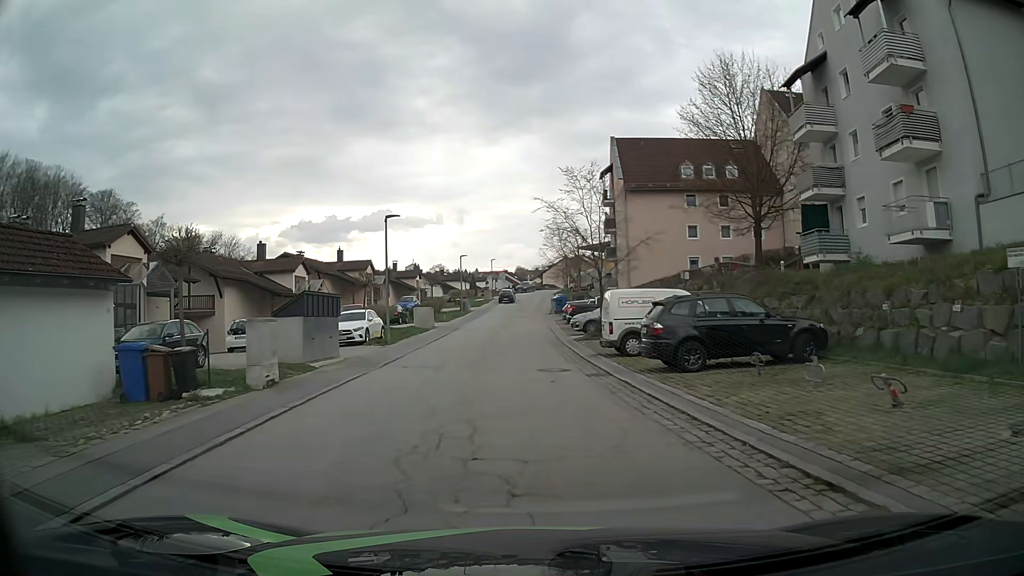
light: Day
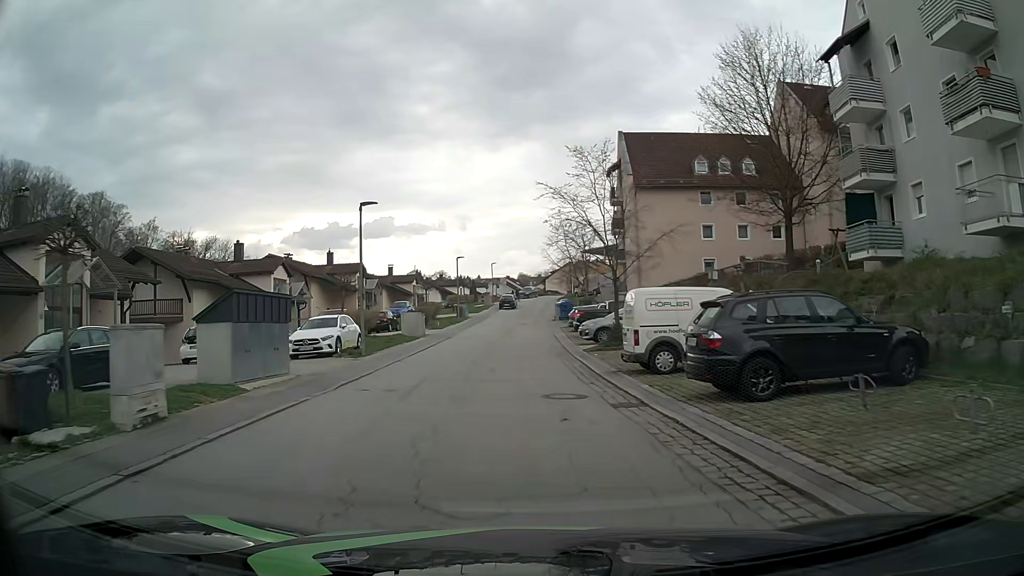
(-0.1, +4.5) m; -1°
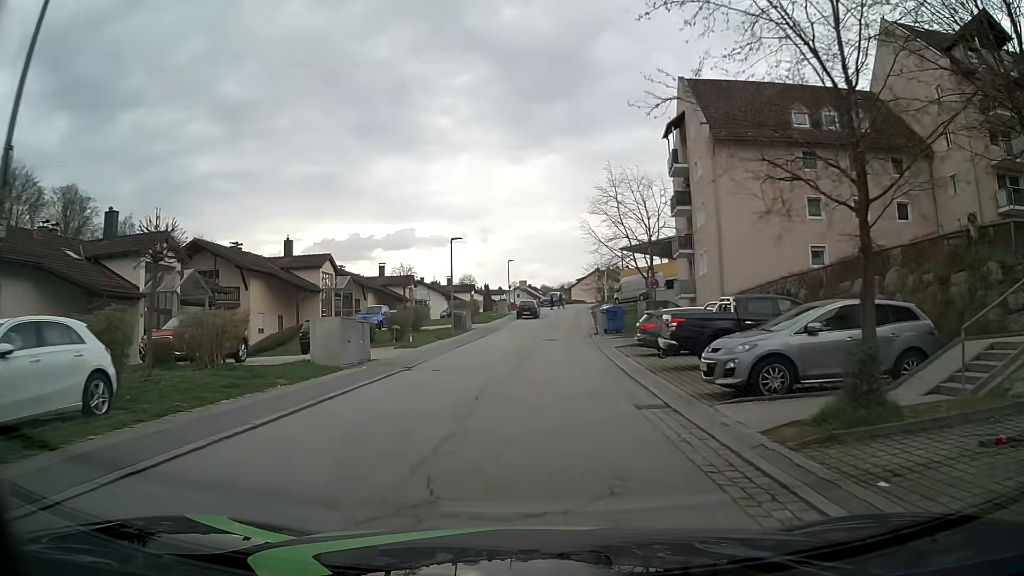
(-0.5, +17.7) m; -2°
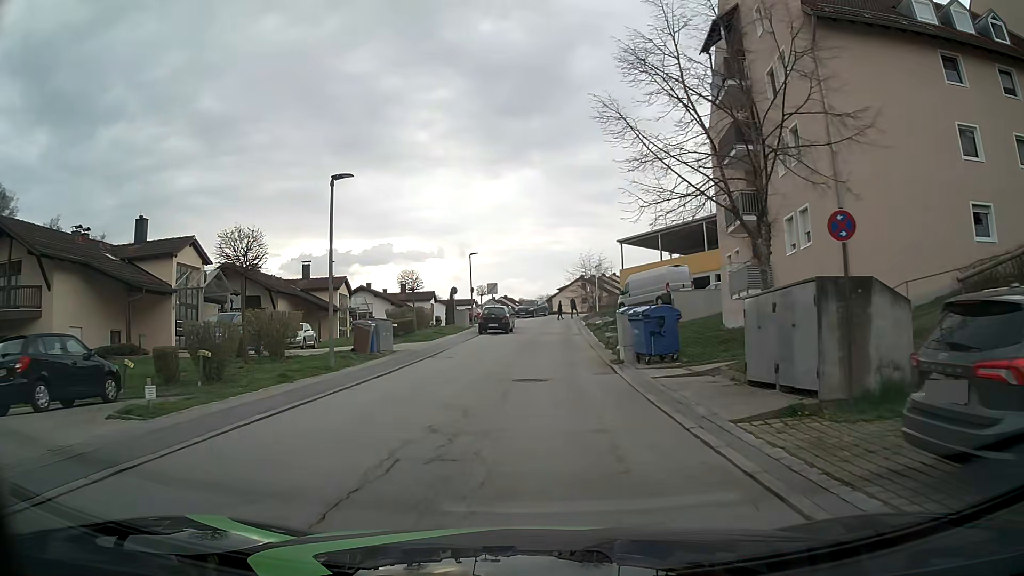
(+0.6, +17.7) m; +2°
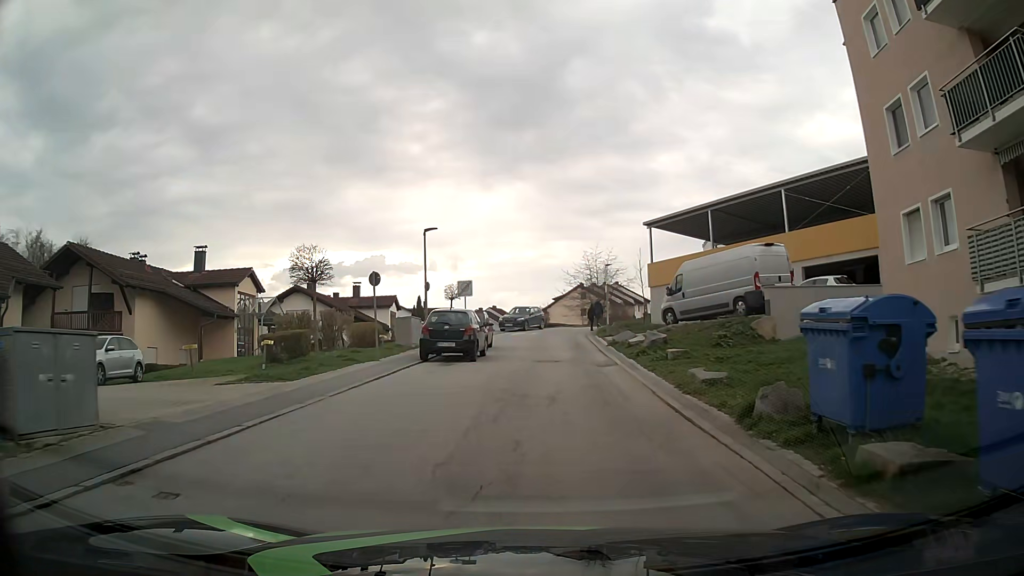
(+0.2, +17.1) m; +1°
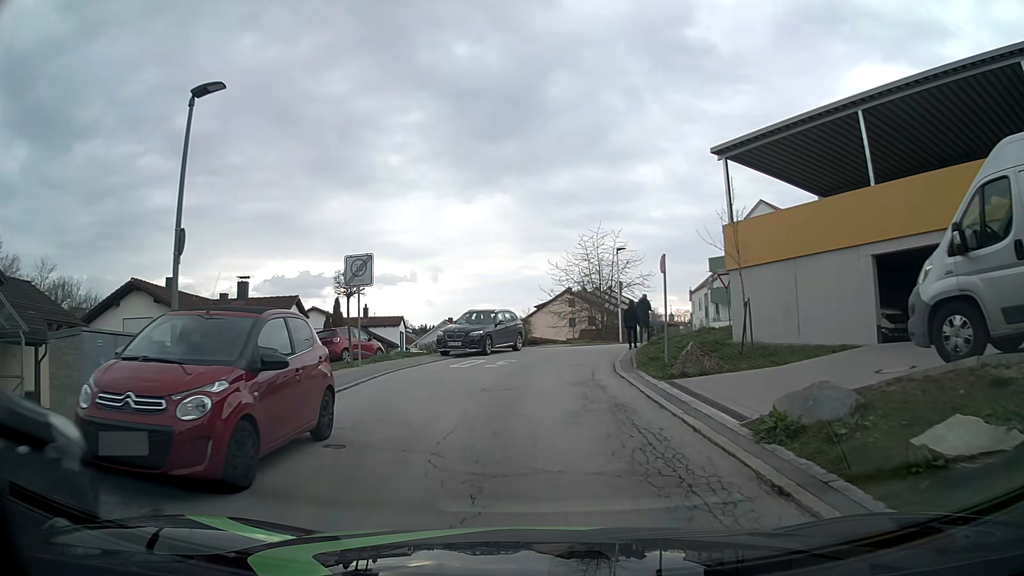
(+0.3, +19.9) m; +2°
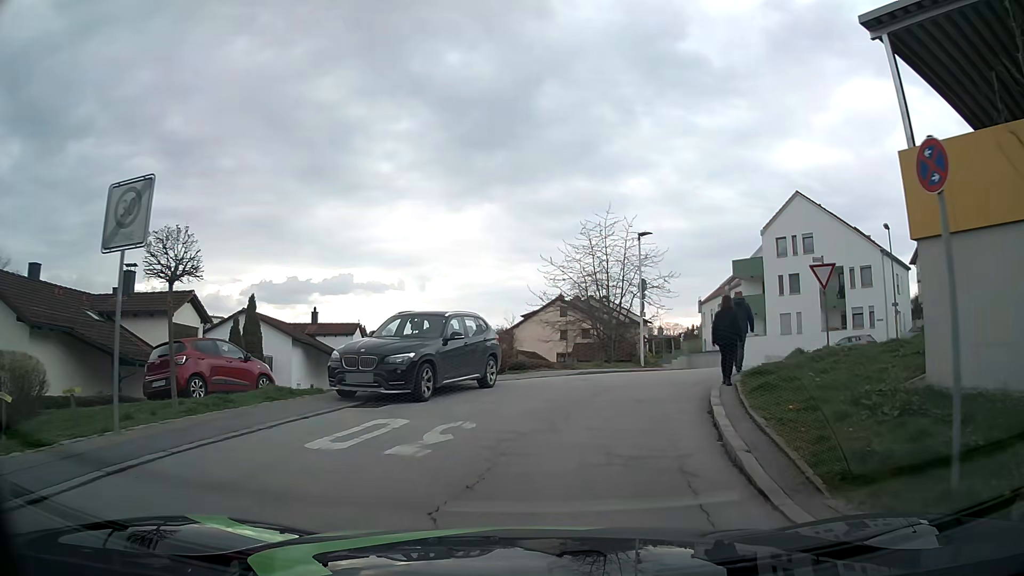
(-0.2, +11.1) m; +1°
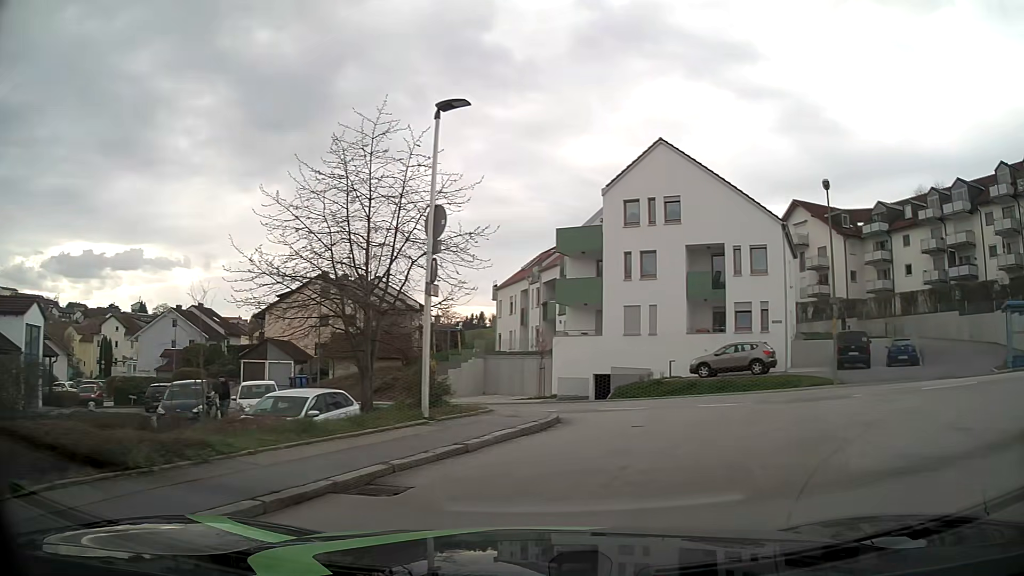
(+1.5, +15.4) m; +18°
